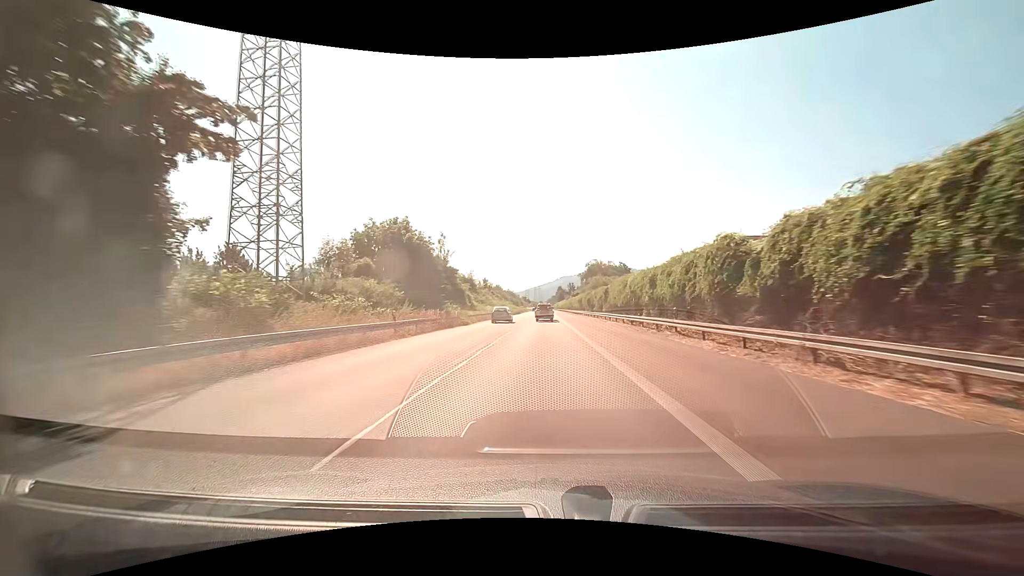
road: trunk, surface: asphalt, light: Day
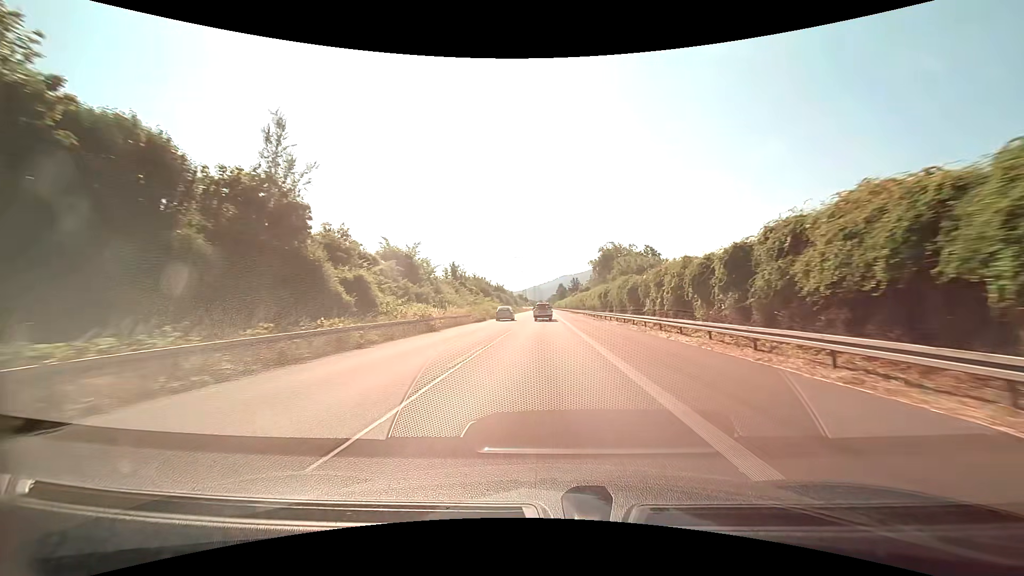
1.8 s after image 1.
(-0.1, +36.9) m; 0°
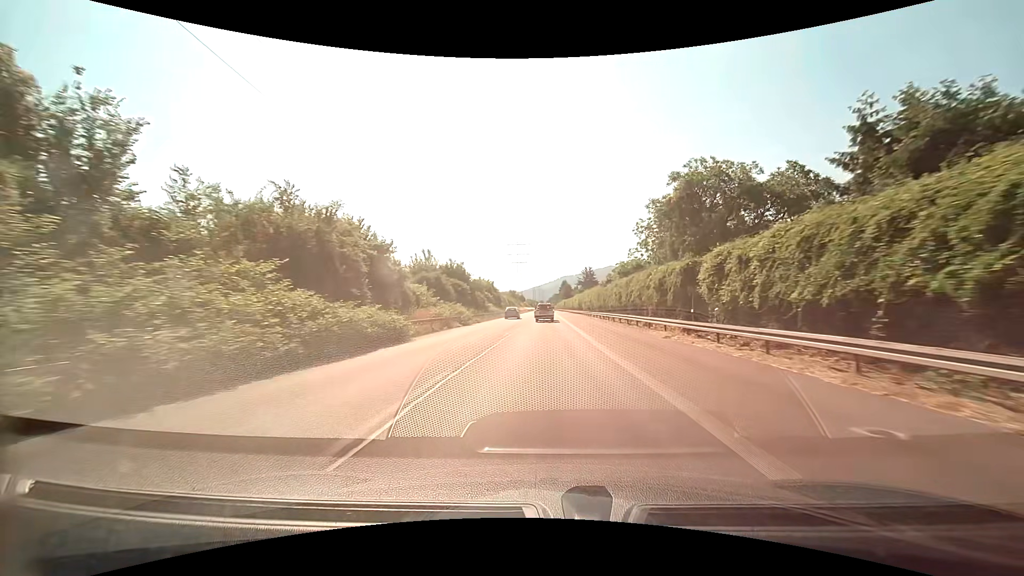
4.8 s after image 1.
(-0.1, +60.8) m; 0°
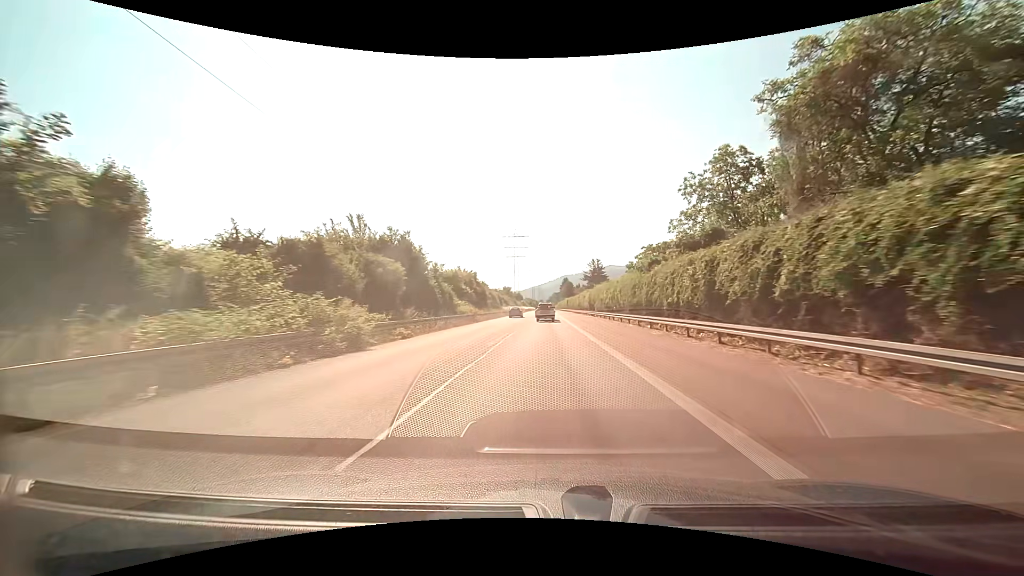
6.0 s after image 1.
(-0.1, +24.1) m; 0°
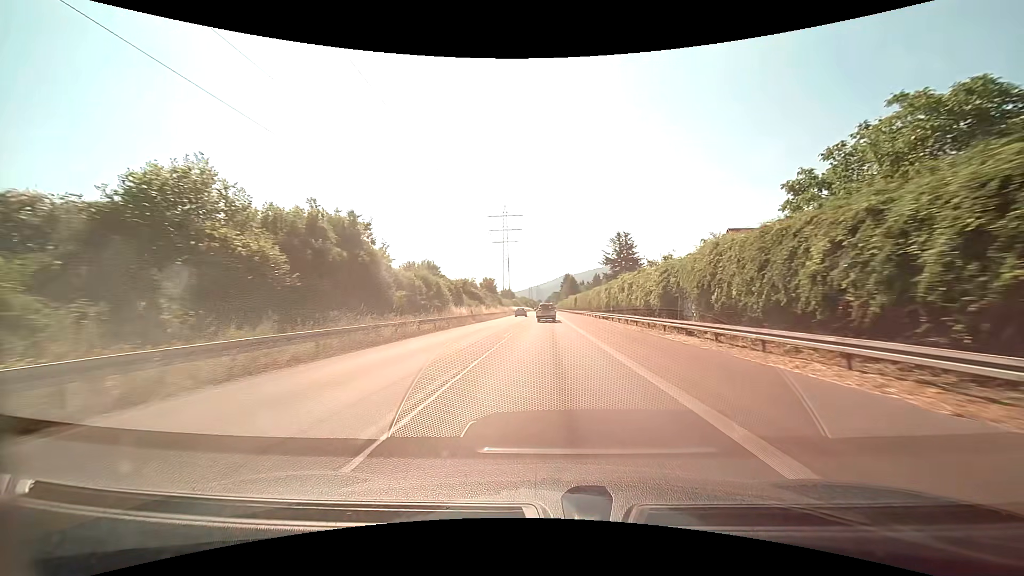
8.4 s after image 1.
(+0.1, +47.7) m; 0°
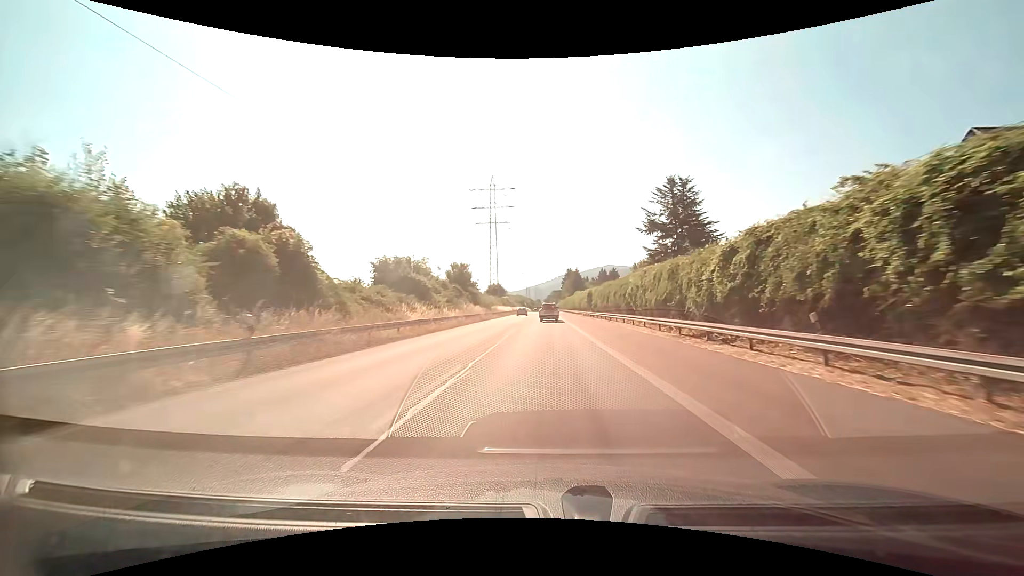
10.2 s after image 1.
(-0.1, +35.5) m; 0°
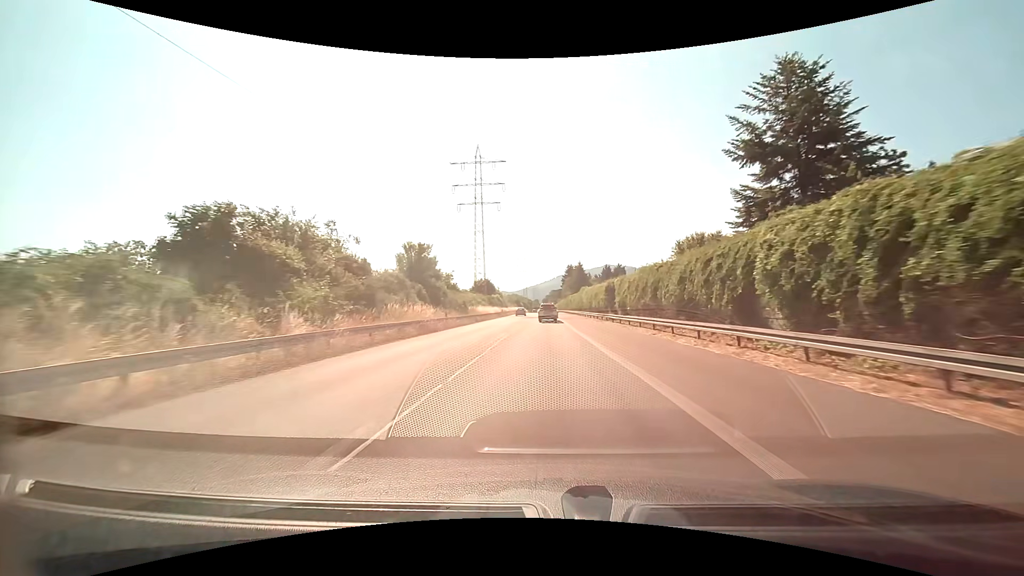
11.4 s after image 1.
(0.0, +23.5) m; 0°
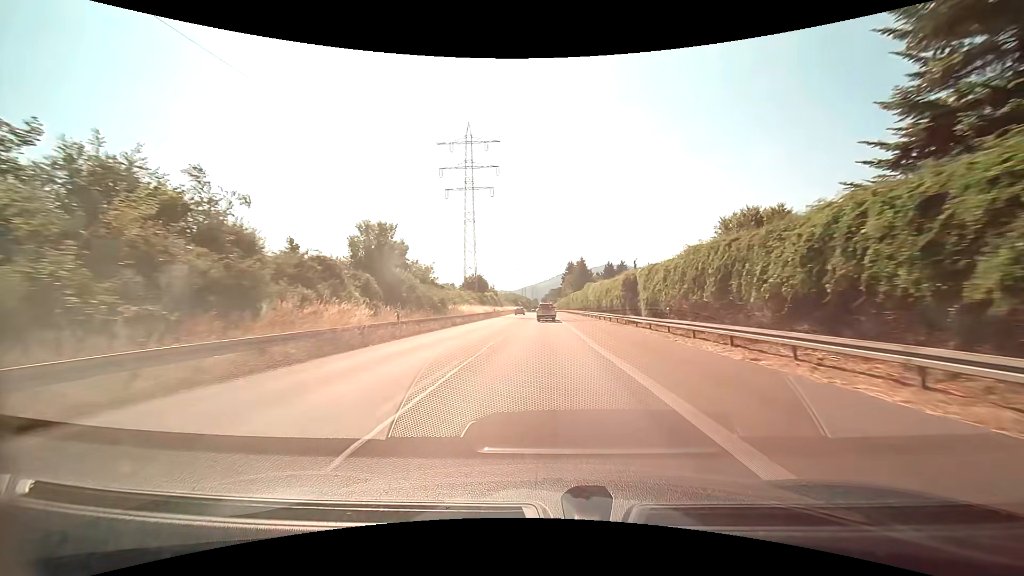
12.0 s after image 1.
(0.0, +11.7) m; 0°
(0, +10) (0, +20) (0, +30) (0, +40) (0, +50) (0, +60) (0, +70) (0, +80) (0, +90) (0, +100) m
